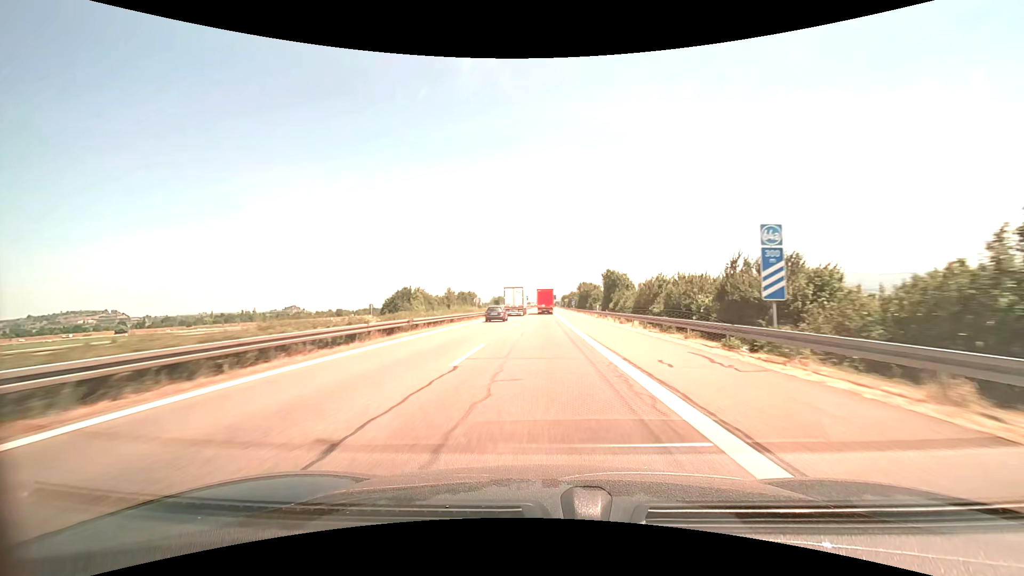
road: motorway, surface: asphalt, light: Day
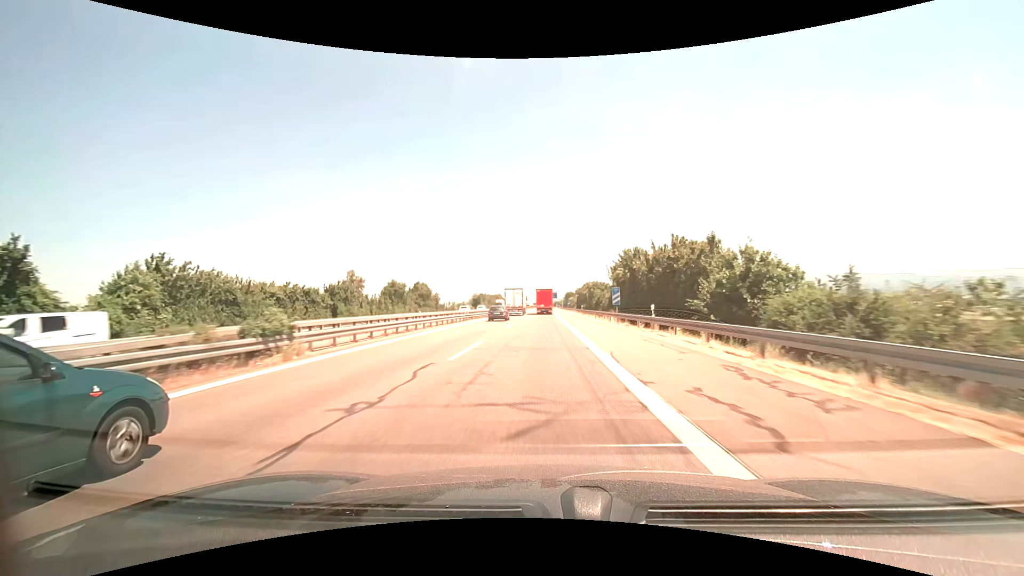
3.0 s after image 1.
(+0.3, +71.2) m; 0°
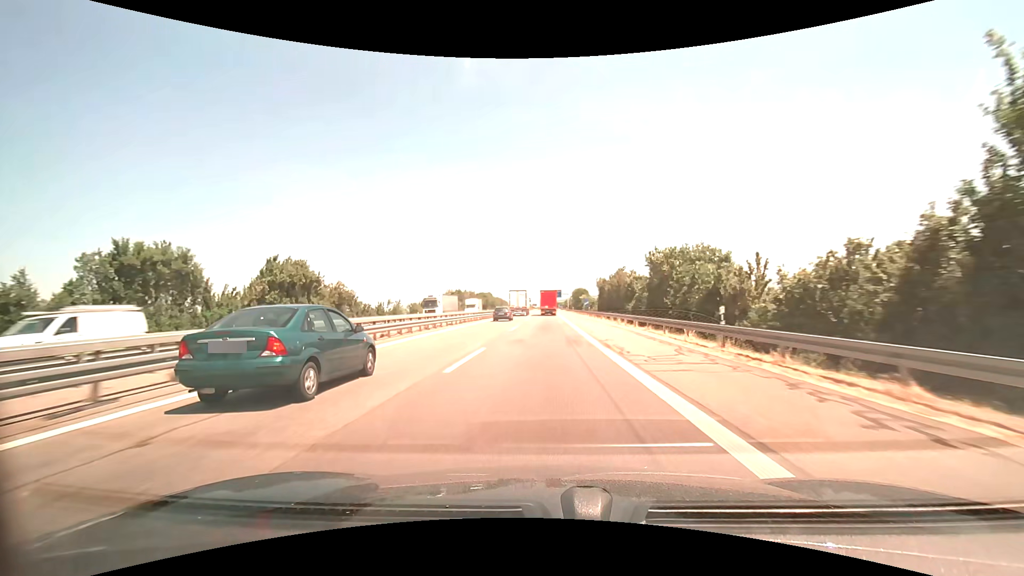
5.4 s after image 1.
(-0.4, +56.3) m; 0°
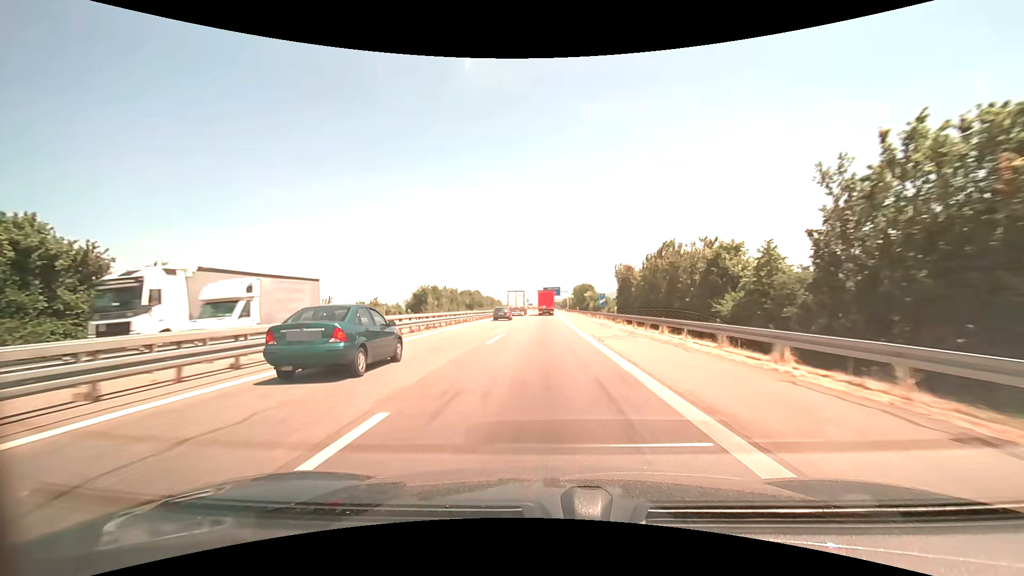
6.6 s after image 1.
(+0.1, +28.1) m; 0°
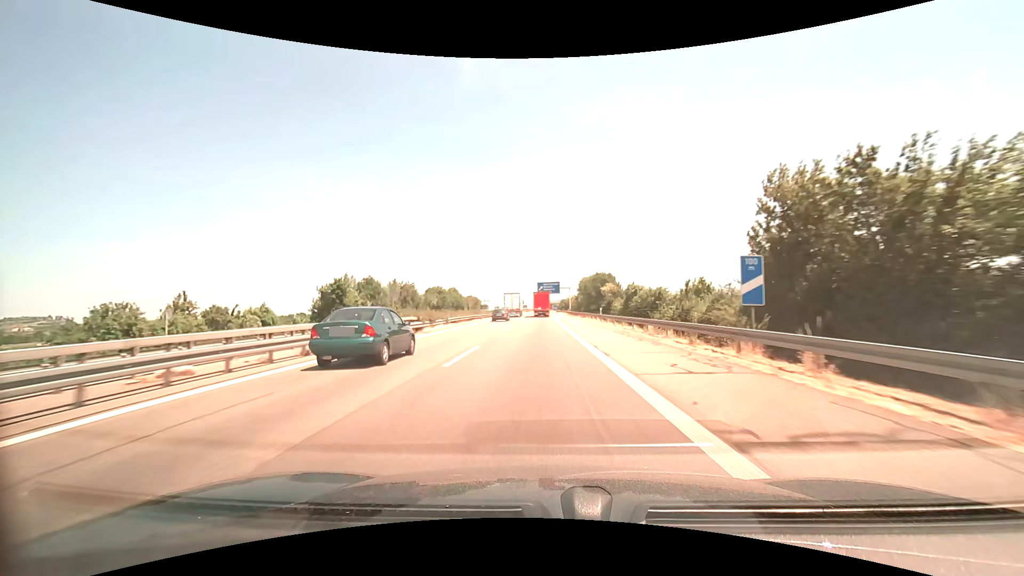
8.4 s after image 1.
(+0.3, +42.2) m; +1°
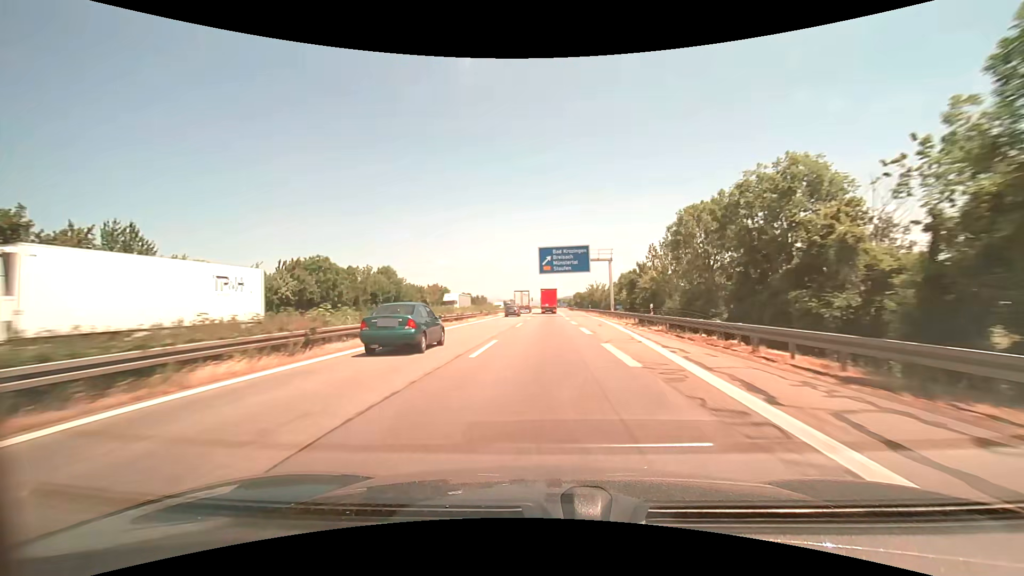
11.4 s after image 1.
(-0.7, +70.4) m; -1°
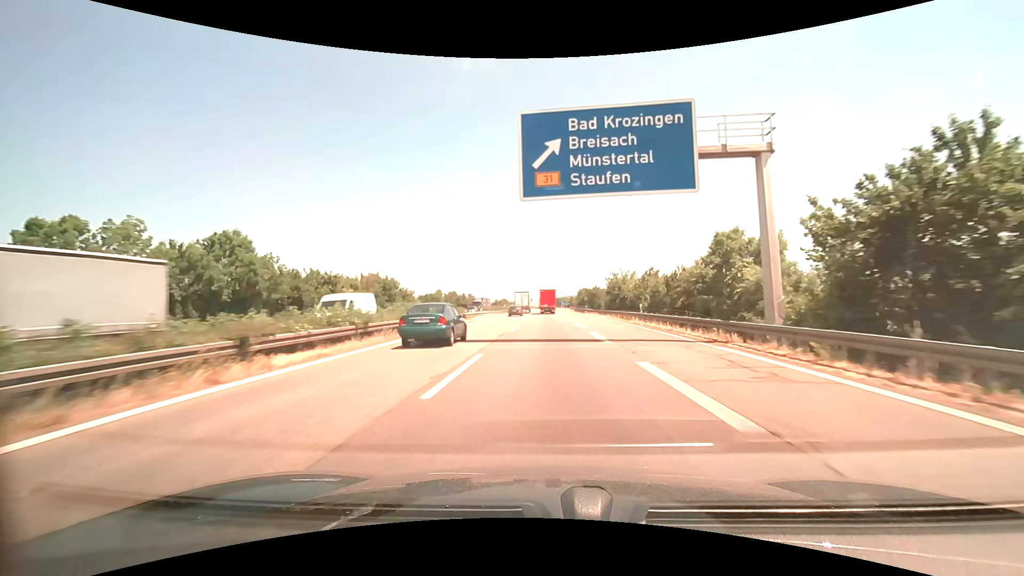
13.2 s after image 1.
(+0.1, +41.4) m; 0°
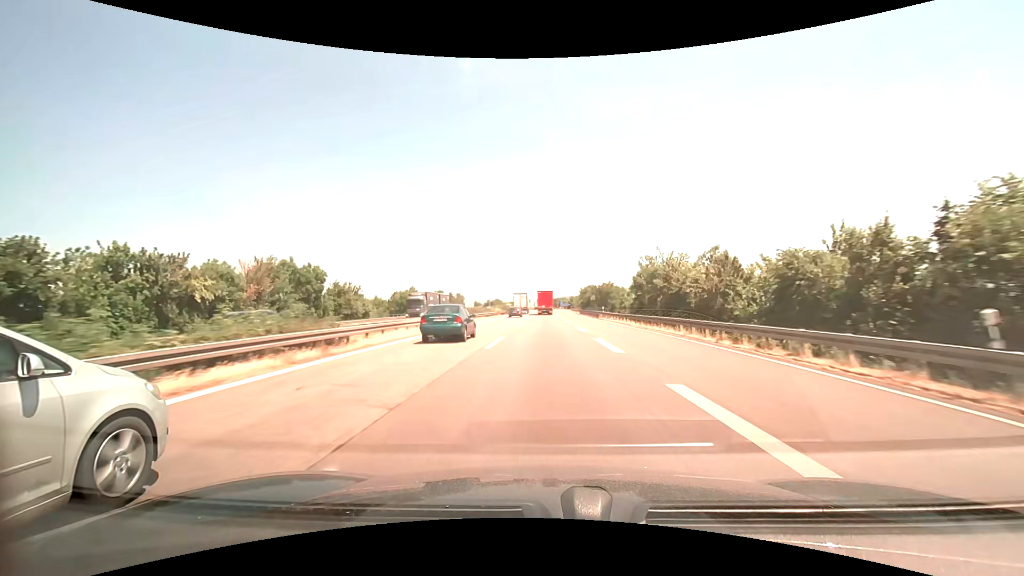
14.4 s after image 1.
(0.0, +27.0) m; 0°
(0, +10) (0, +20) (0, +30) (0, +40) (0, +50) (0, +60) (0, +70) (0, +80) (0, +90) (0, +100) m
